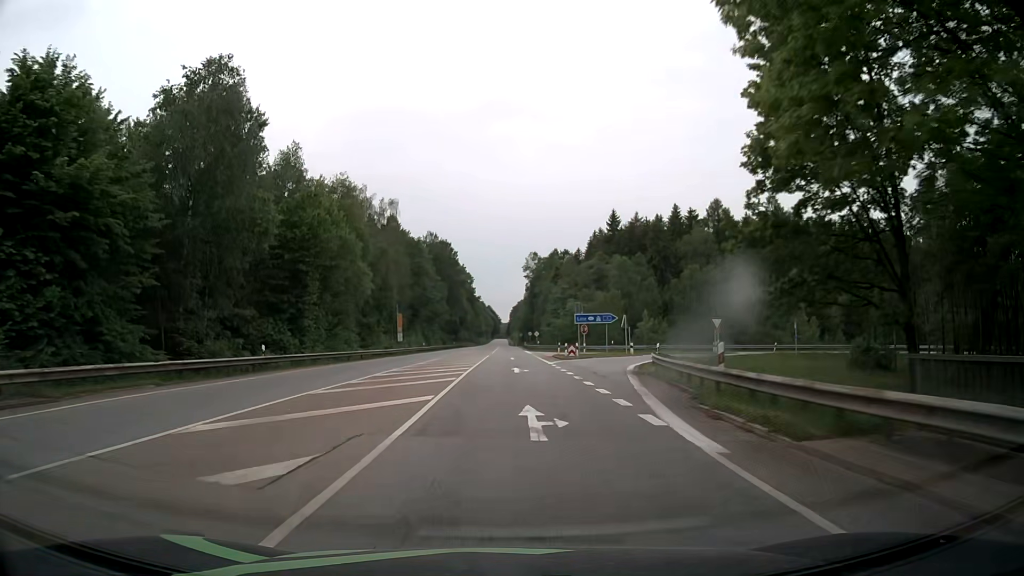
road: secondary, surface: asphalt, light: Day
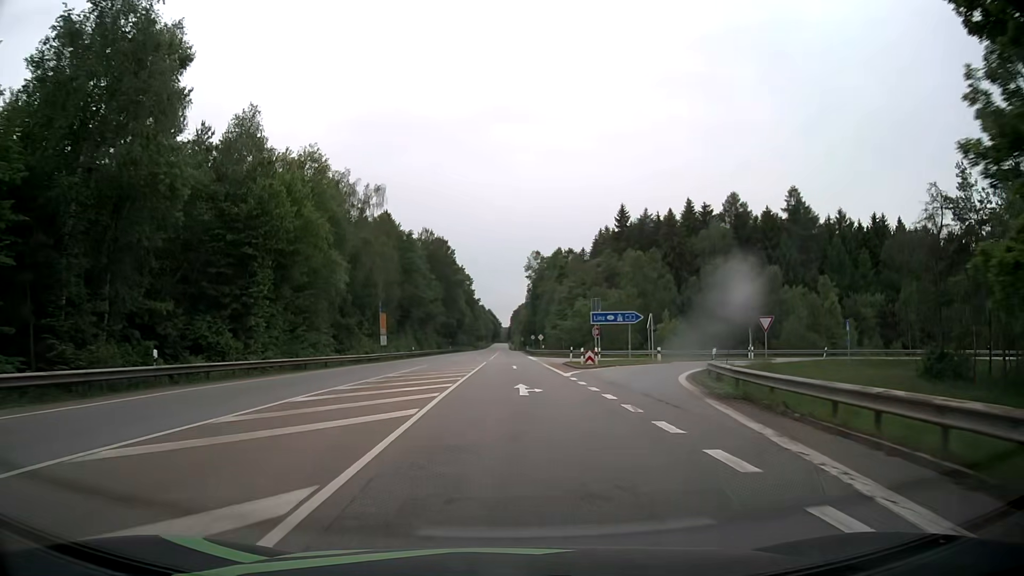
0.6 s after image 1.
(-0.1, +10.1) m; 0°
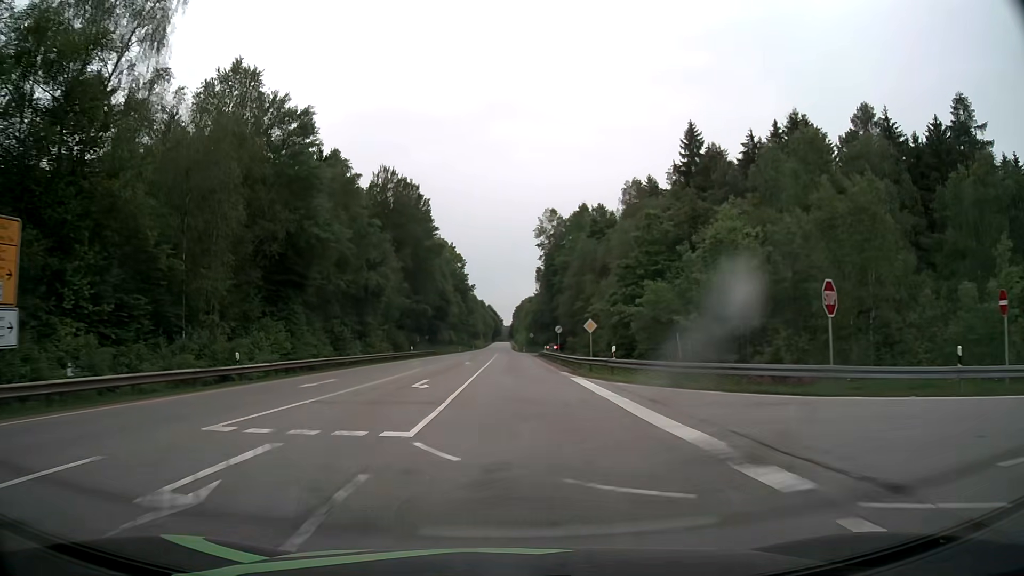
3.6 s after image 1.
(-0.1, +50.6) m; 0°
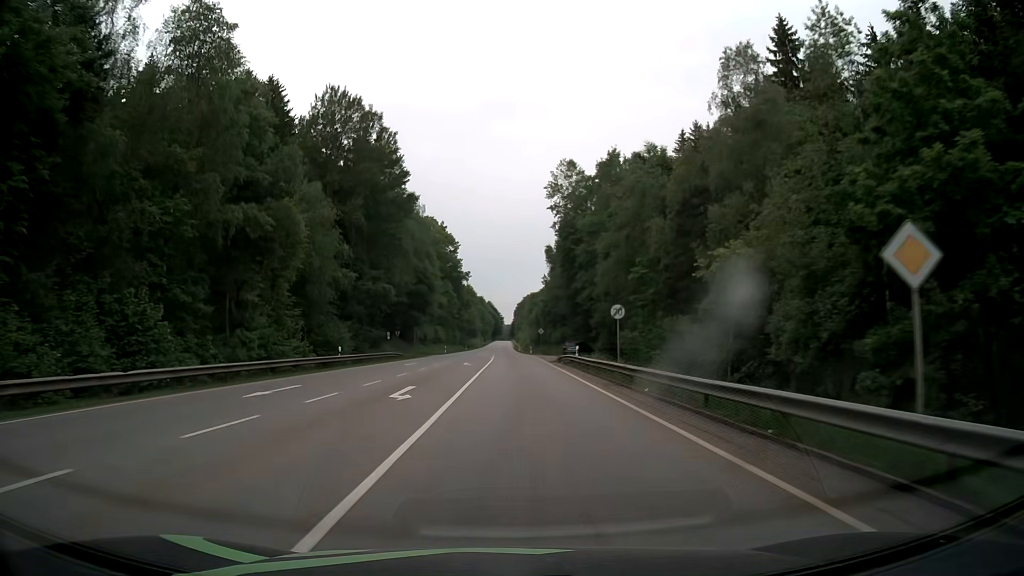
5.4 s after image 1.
(0.0, +30.5) m; 0°
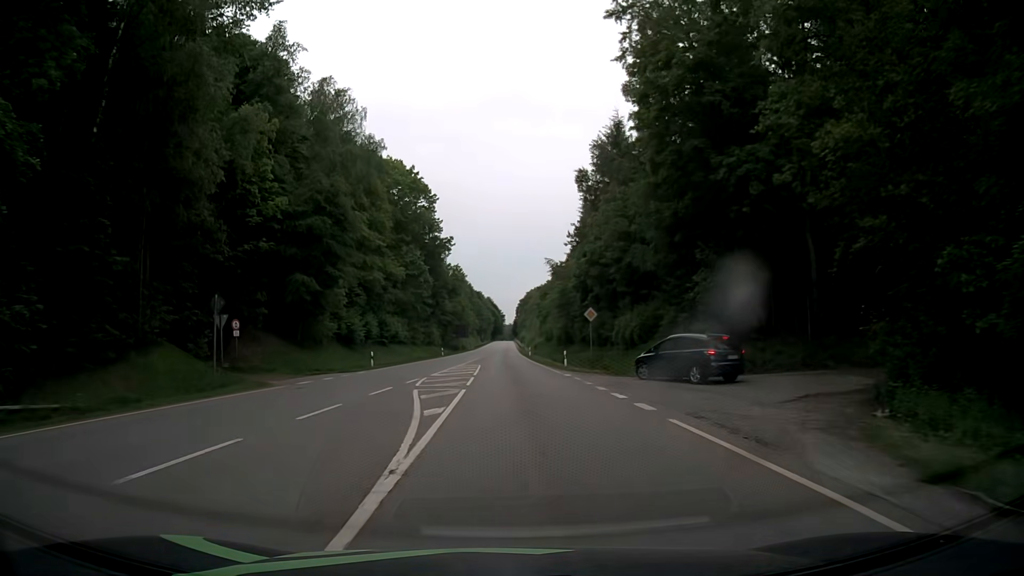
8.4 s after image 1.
(-0.1, +51.0) m; 0°
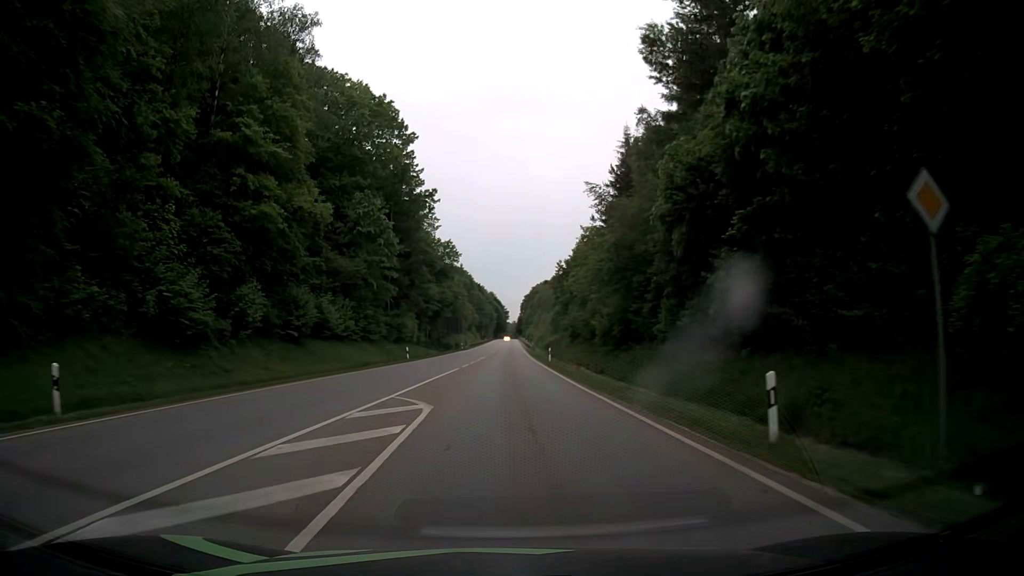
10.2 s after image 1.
(-0.1, +30.7) m; 0°
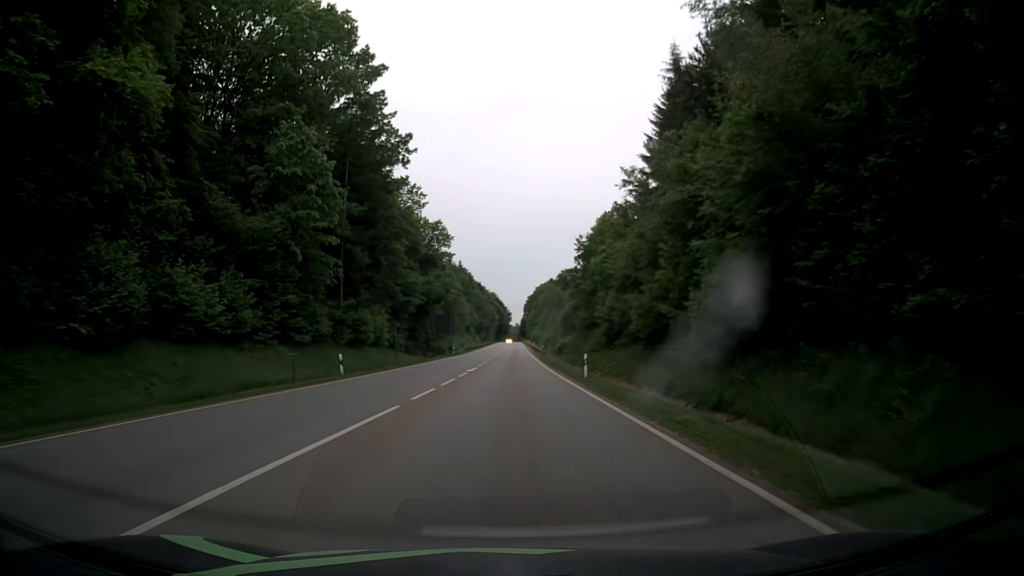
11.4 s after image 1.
(-0.2, +20.7) m; -1°
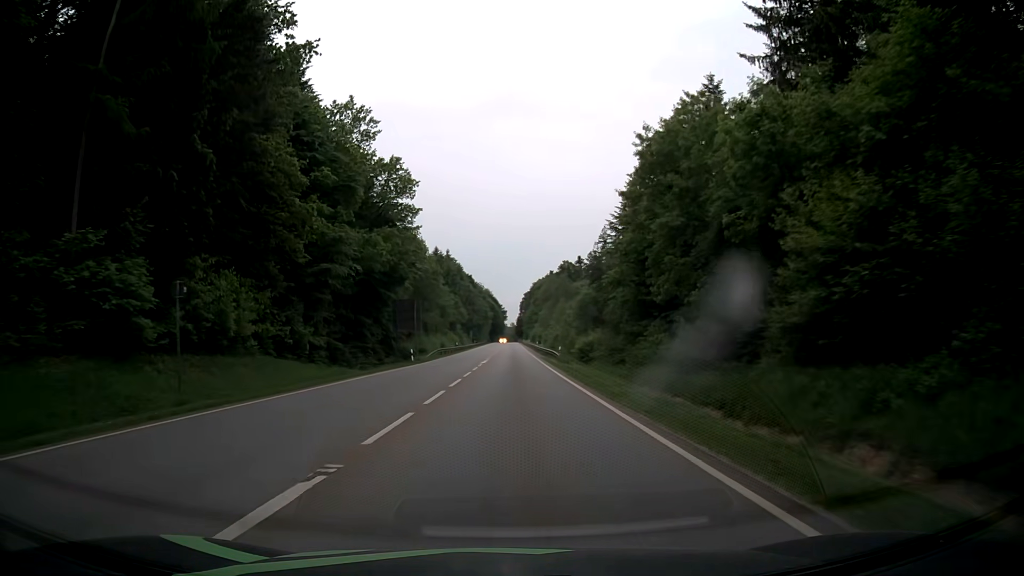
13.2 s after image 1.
(0.0, +31.4) m; 0°
(0, +10) (0, +20) (0, +30) (0, +40) (0, +50) (0, +60) (0, +70) (0, +80) (0, +90) (0, +100) m
